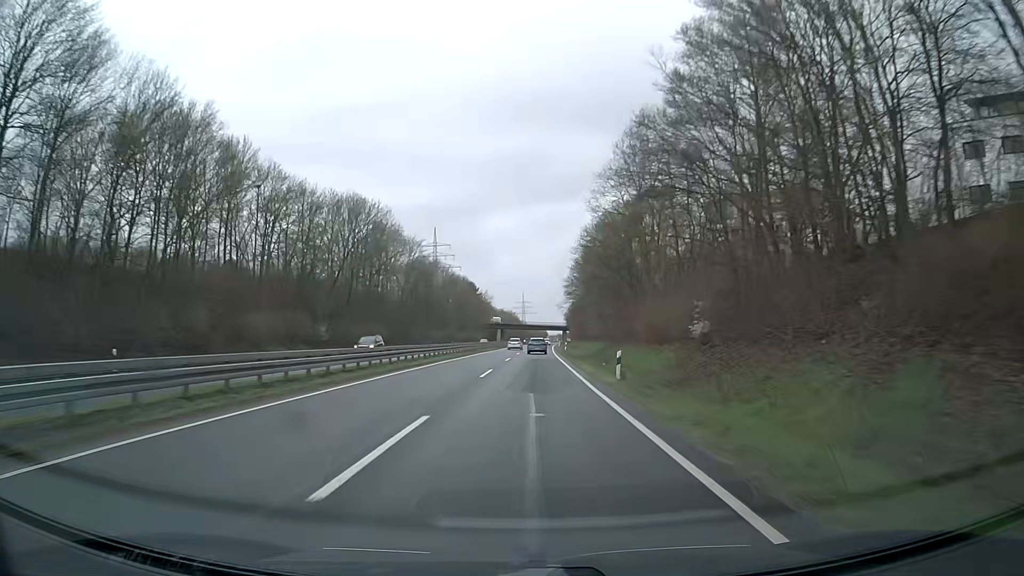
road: trunk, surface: asphalt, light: Day
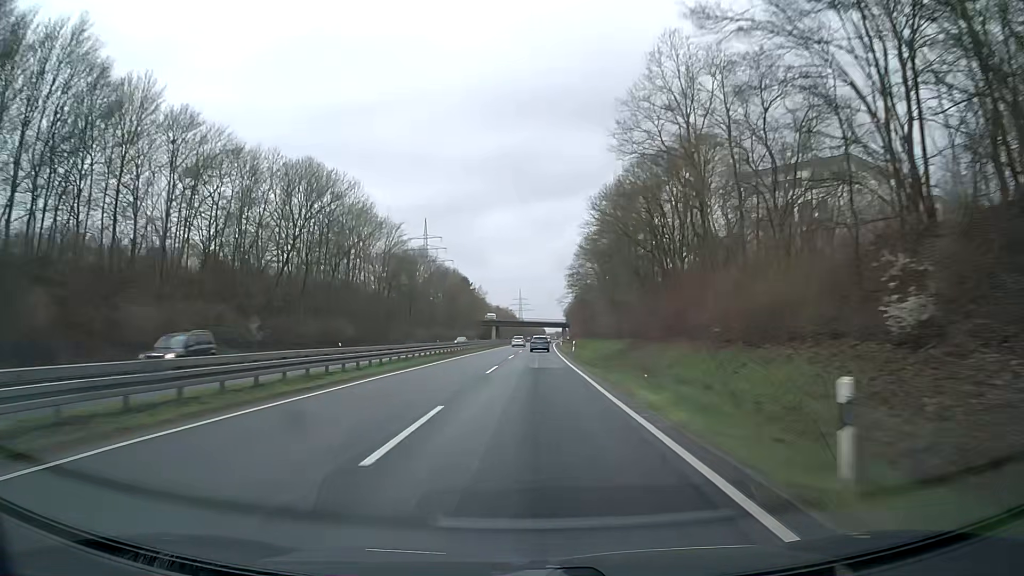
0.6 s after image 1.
(0.0, +16.5) m; 0°
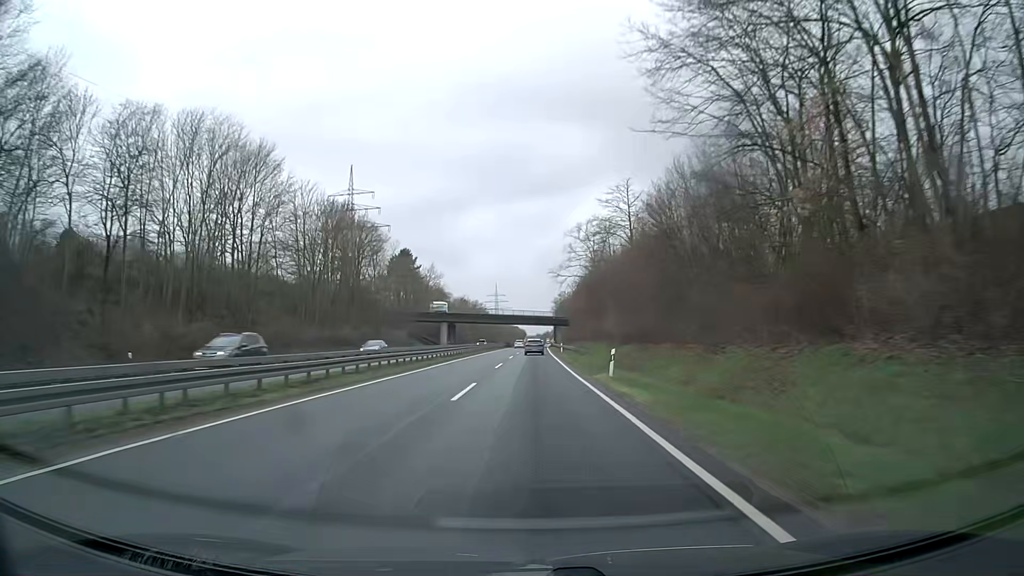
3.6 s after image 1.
(+1.2, +82.0) m; +1°
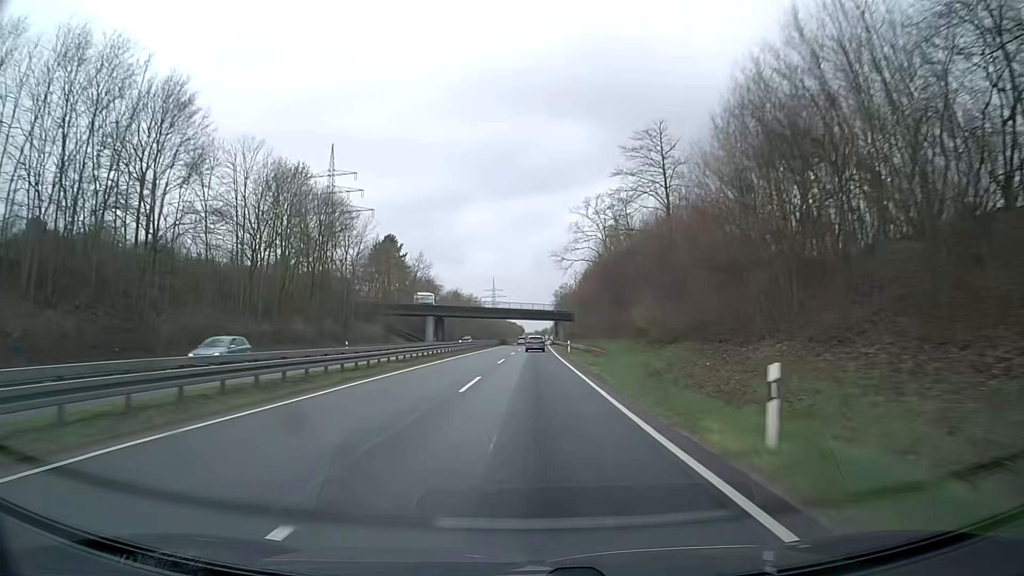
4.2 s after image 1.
(+0.1, +16.3) m; 0°
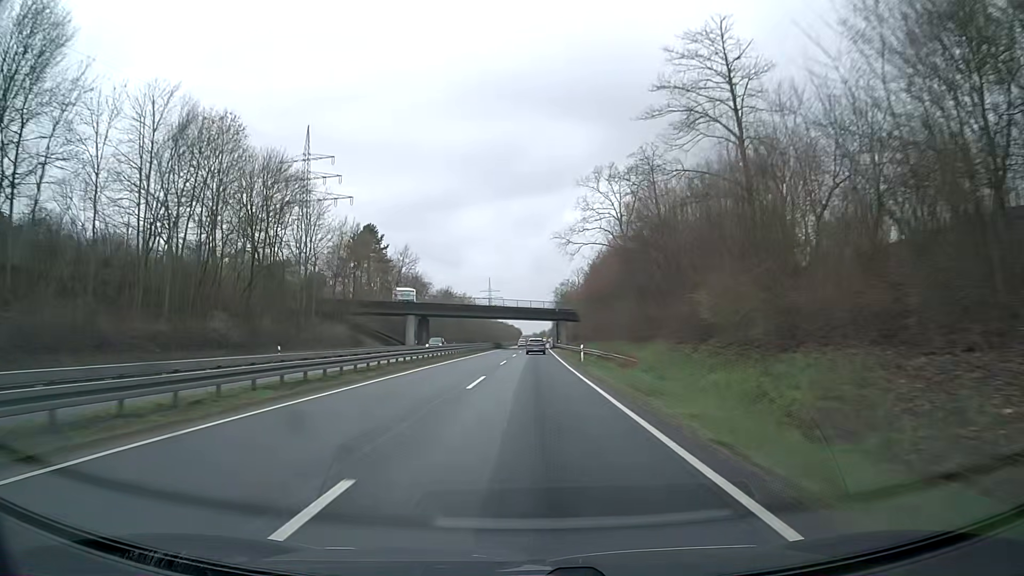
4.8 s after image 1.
(0.0, +16.3) m; 0°
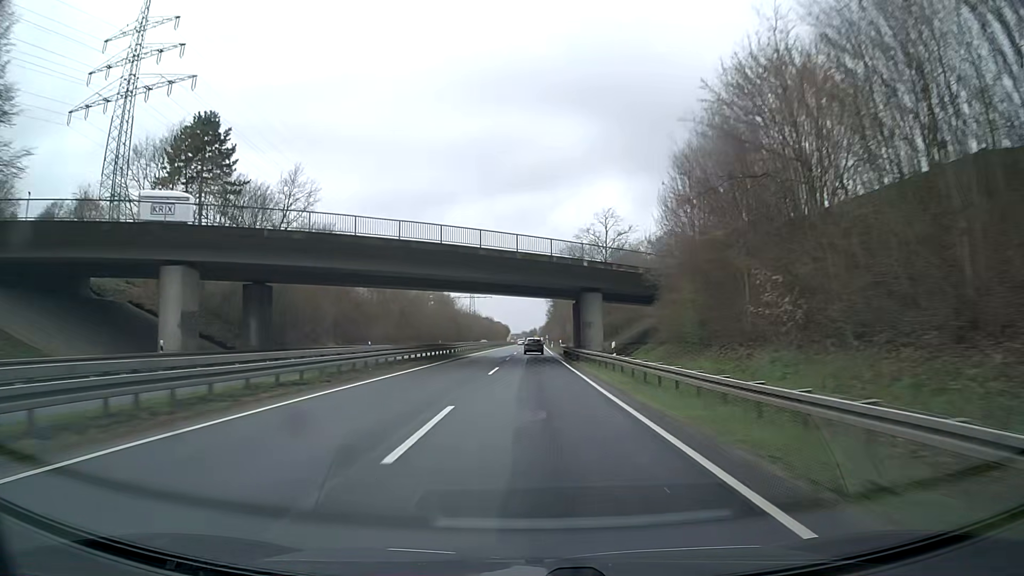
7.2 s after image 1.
(+0.2, +64.9) m; 0°
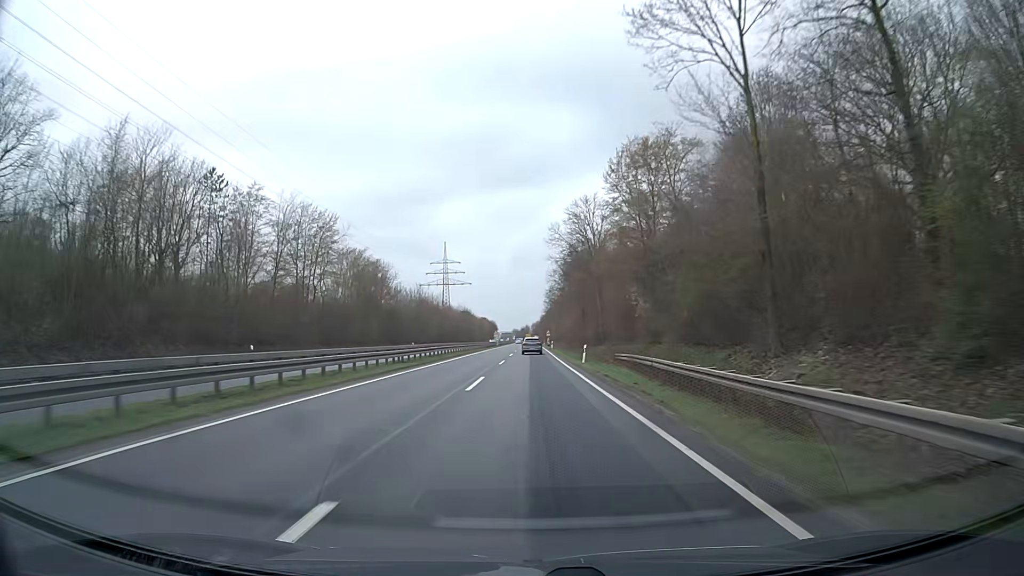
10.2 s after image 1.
(+1.3, +79.8) m; +1°
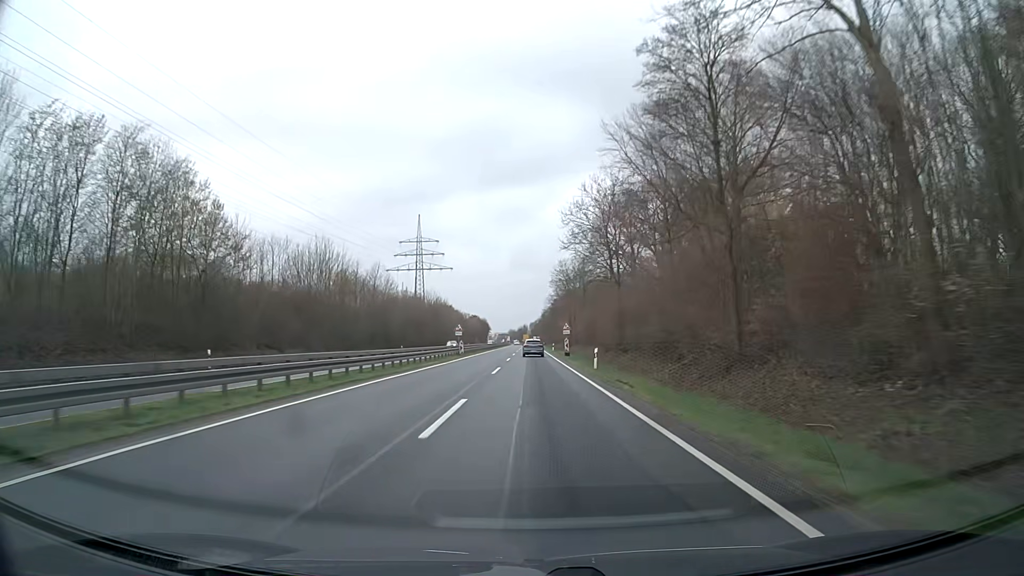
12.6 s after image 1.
(+0.1, +62.2) m; 0°
(0, +10) (0, +20) (0, +30) (0, +40) (0, +50) (0, +60) (0, +70) (0, +80) (0, +90) (0, +100) m
